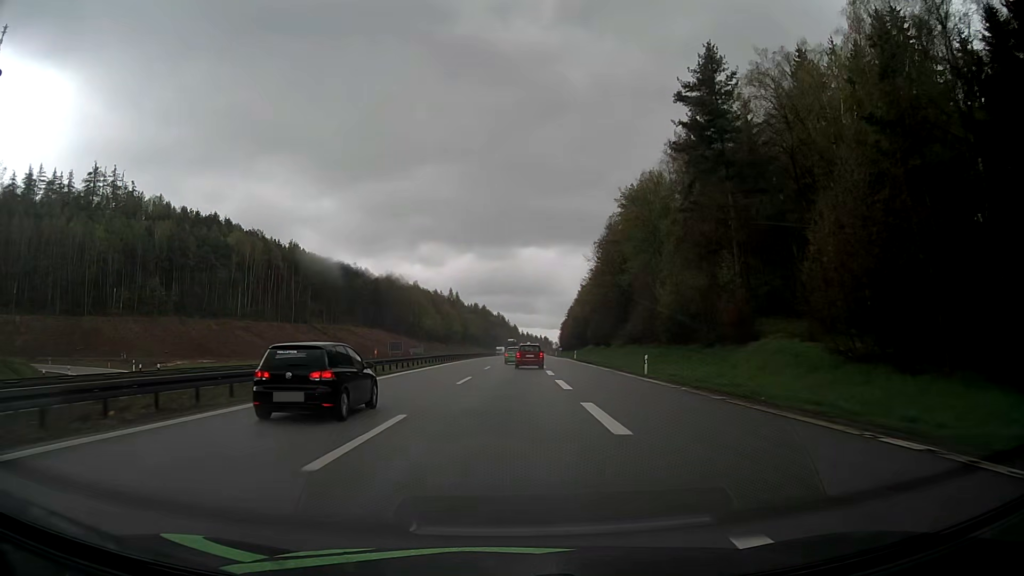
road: motorway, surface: asphalt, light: Day
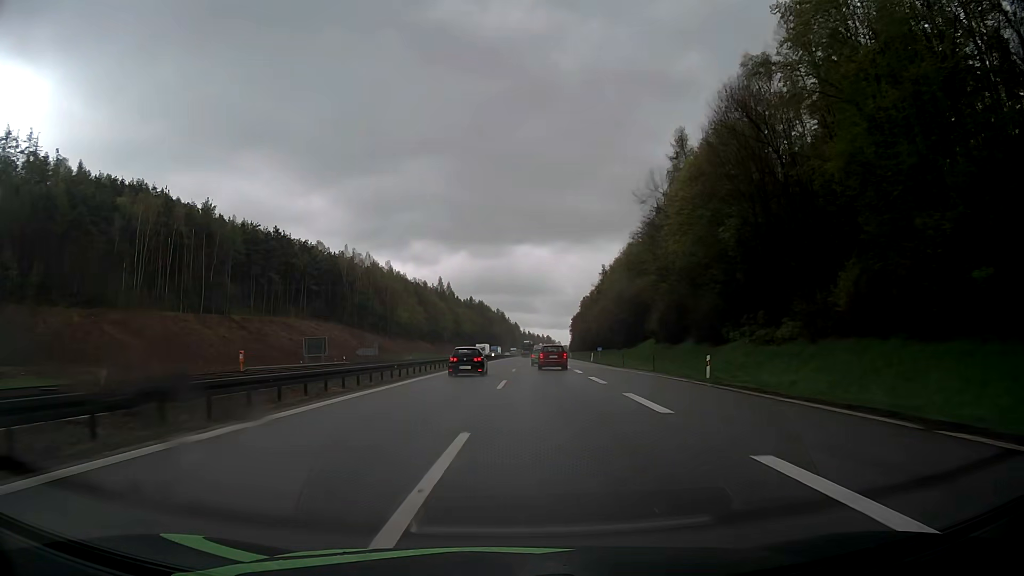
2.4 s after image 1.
(0.0, +57.1) m; 0°
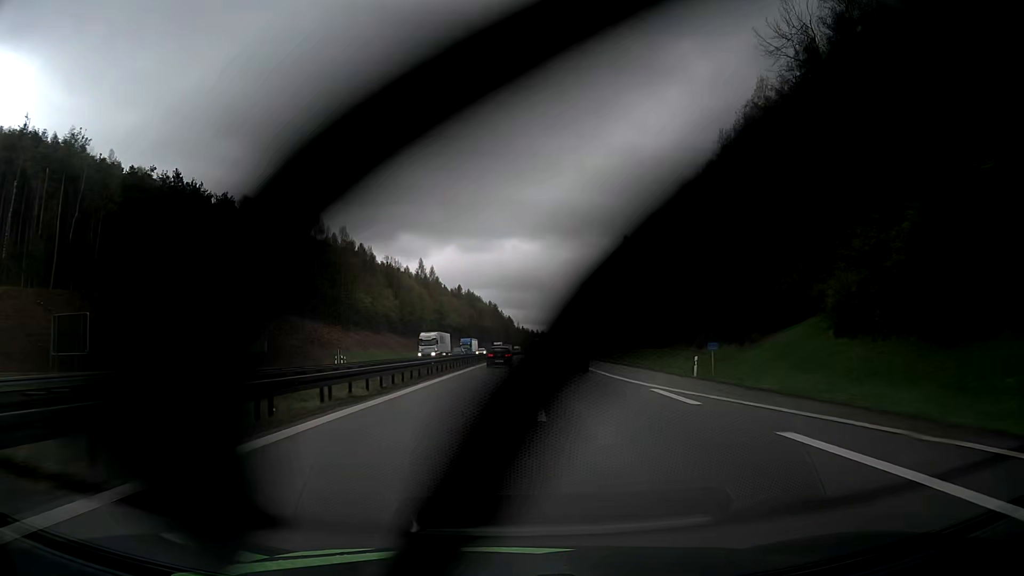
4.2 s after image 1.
(+0.1, +46.3) m; 0°
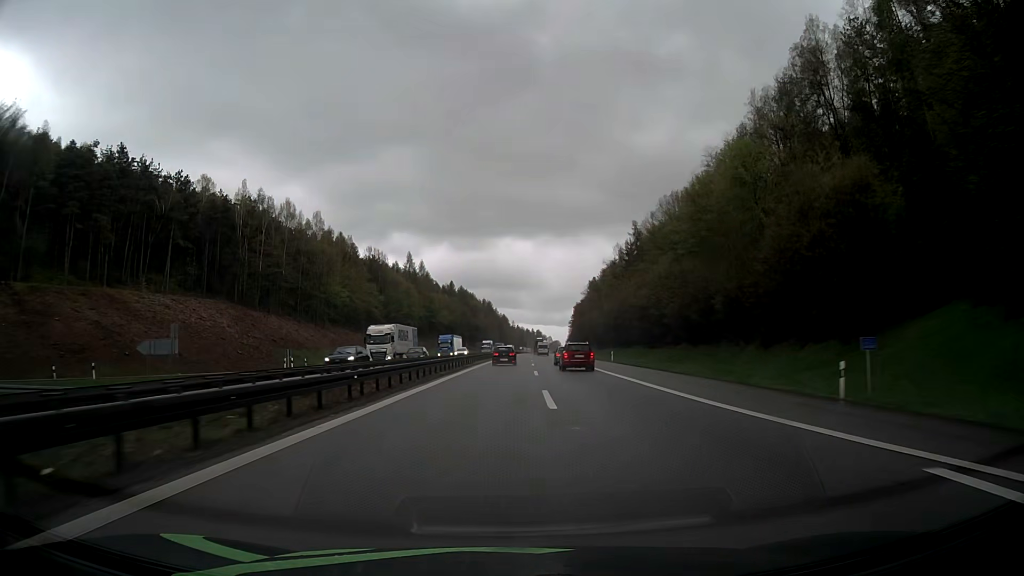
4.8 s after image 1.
(+0.1, +16.0) m; 0°
